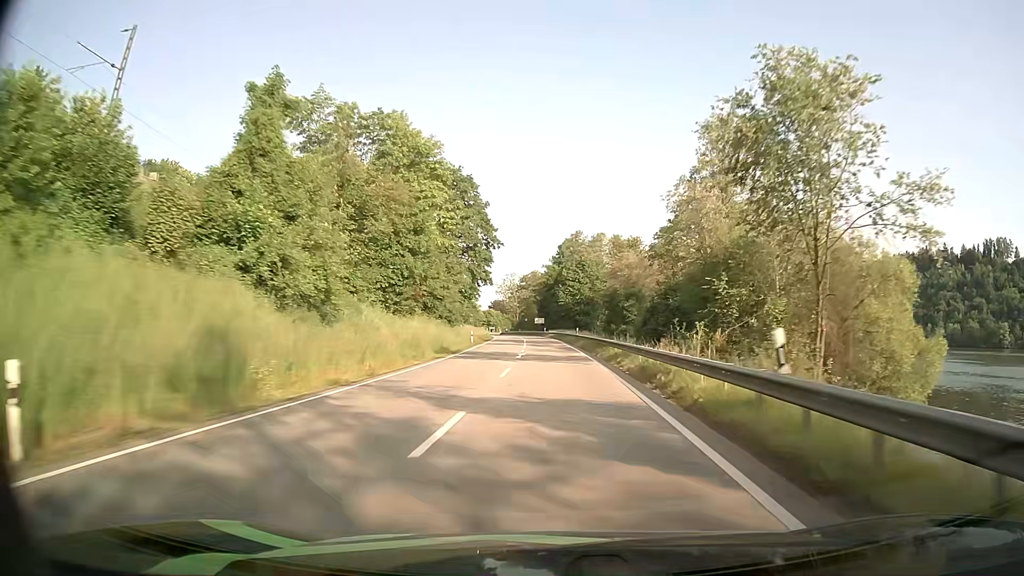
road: primary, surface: asphalt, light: Day
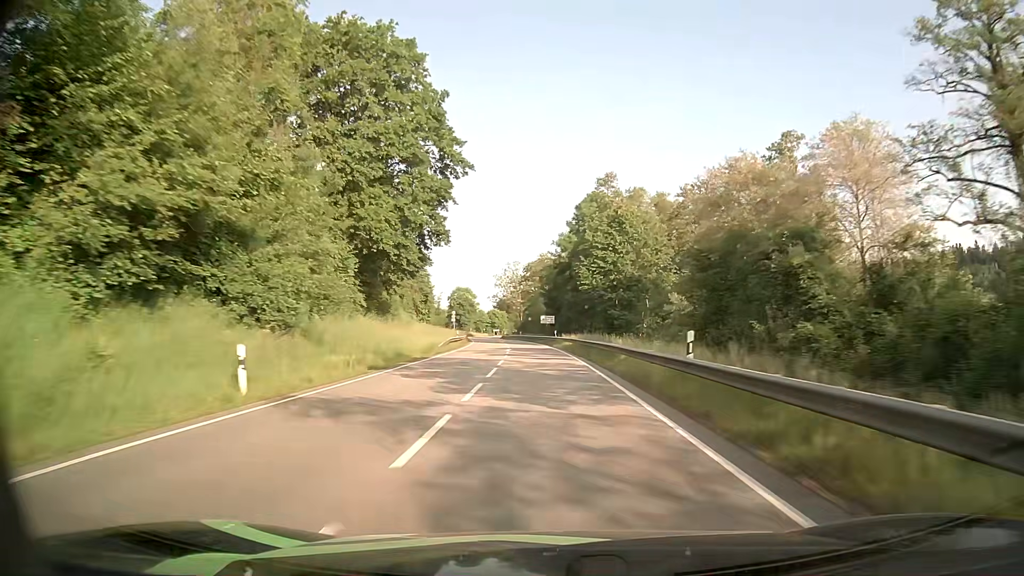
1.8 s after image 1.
(0.0, +43.1) m; -1°
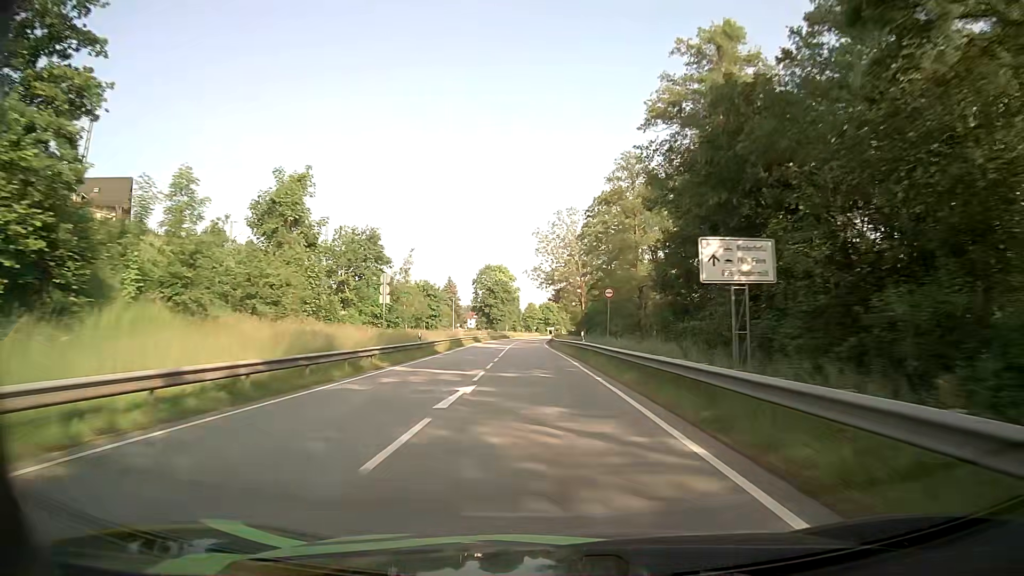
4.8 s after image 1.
(-3.1, +72.6) m; -5°
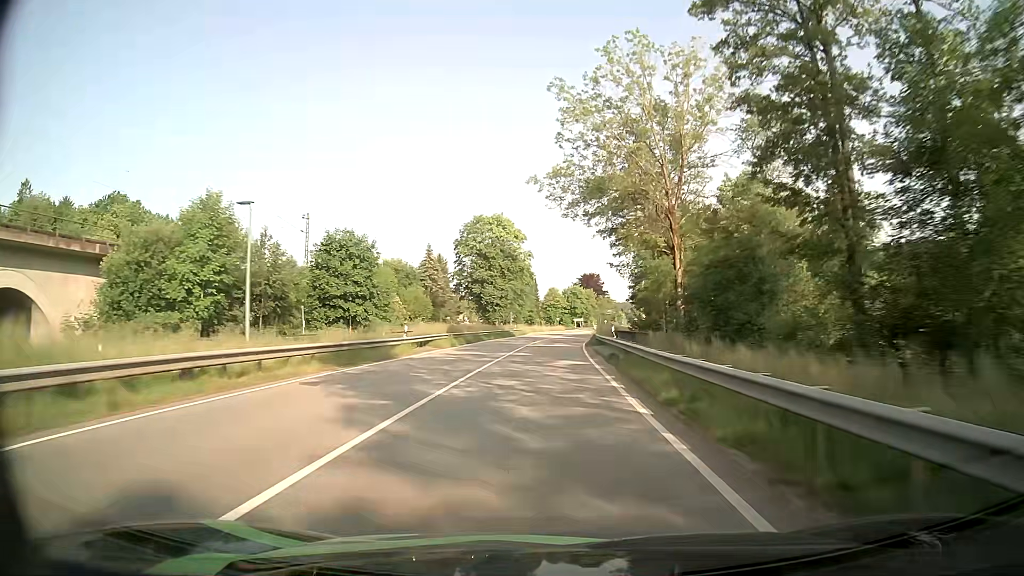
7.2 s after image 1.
(-1.0, +58.0) m; -2°
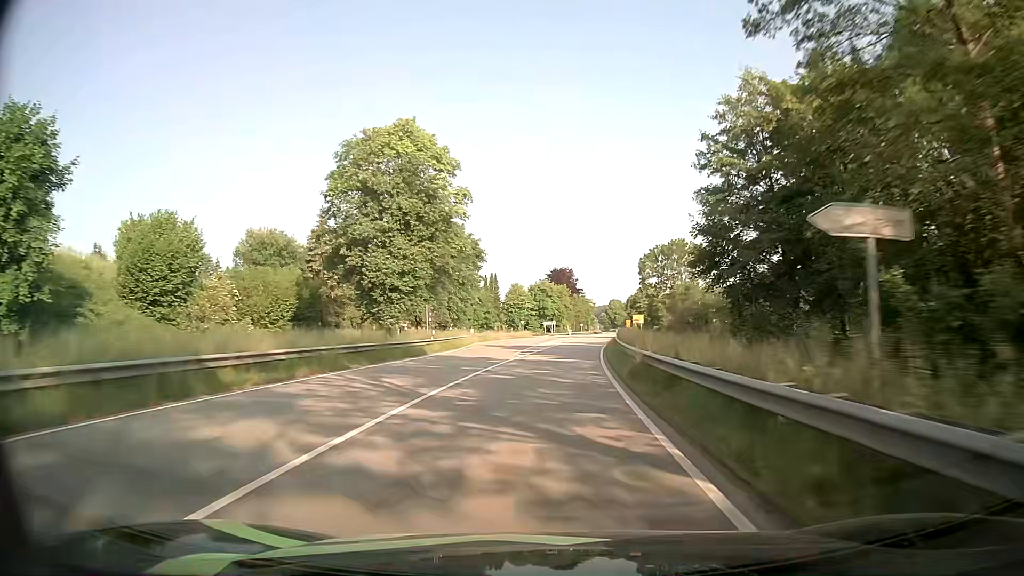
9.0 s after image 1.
(+0.7, +42.3) m; +3°
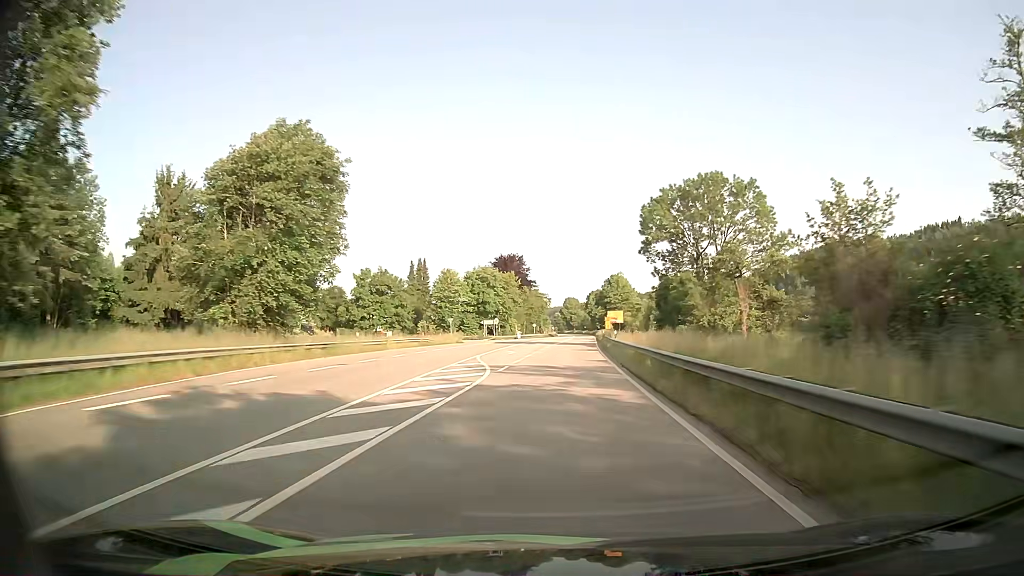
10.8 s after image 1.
(+1.5, +42.1) m; +4°
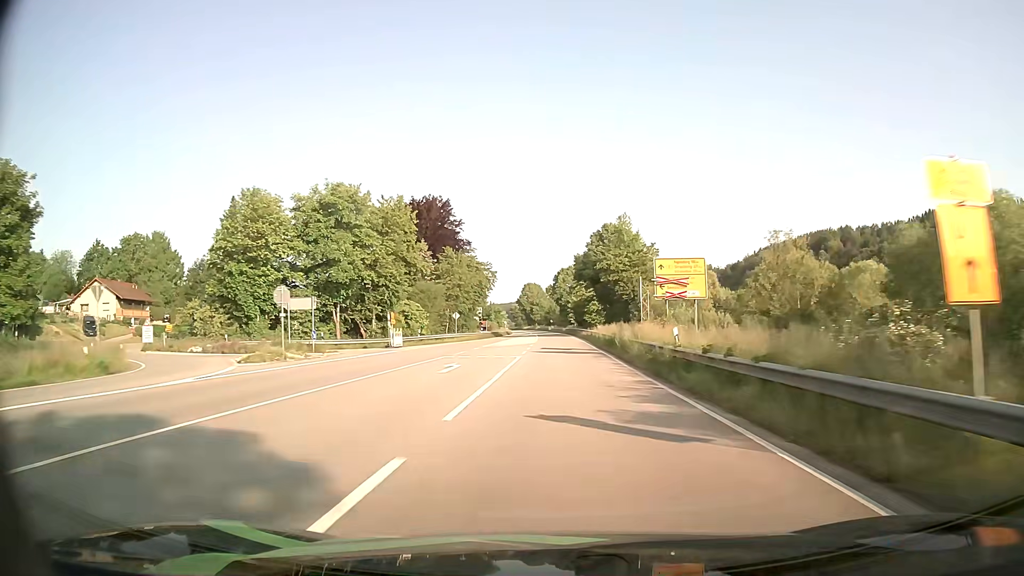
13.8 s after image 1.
(+2.7, +72.2) m; +3°
